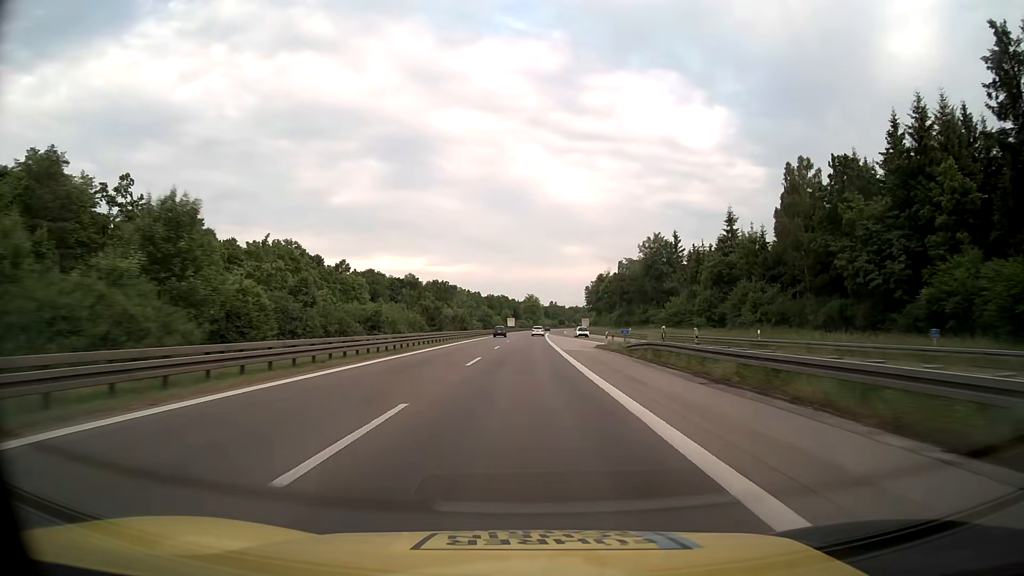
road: motorway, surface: asphalt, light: Day
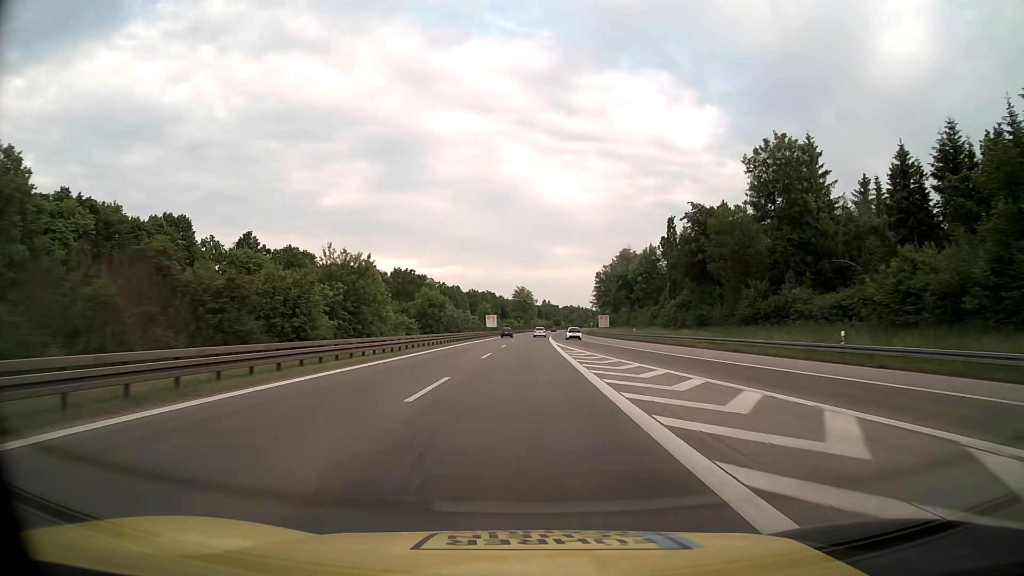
(+0.7, +65.8) m; +1°
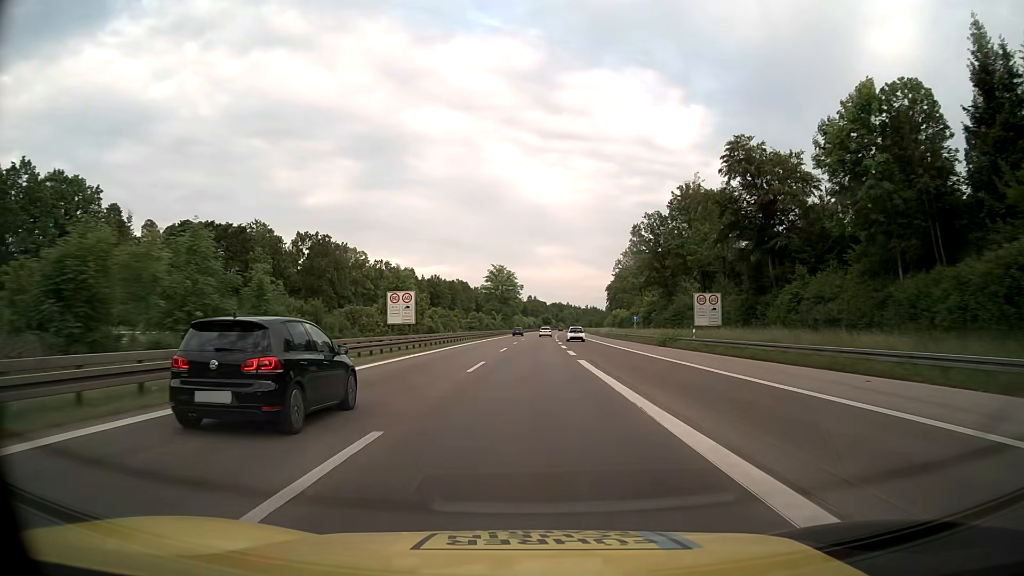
(+0.9, +82.2) m; +1°
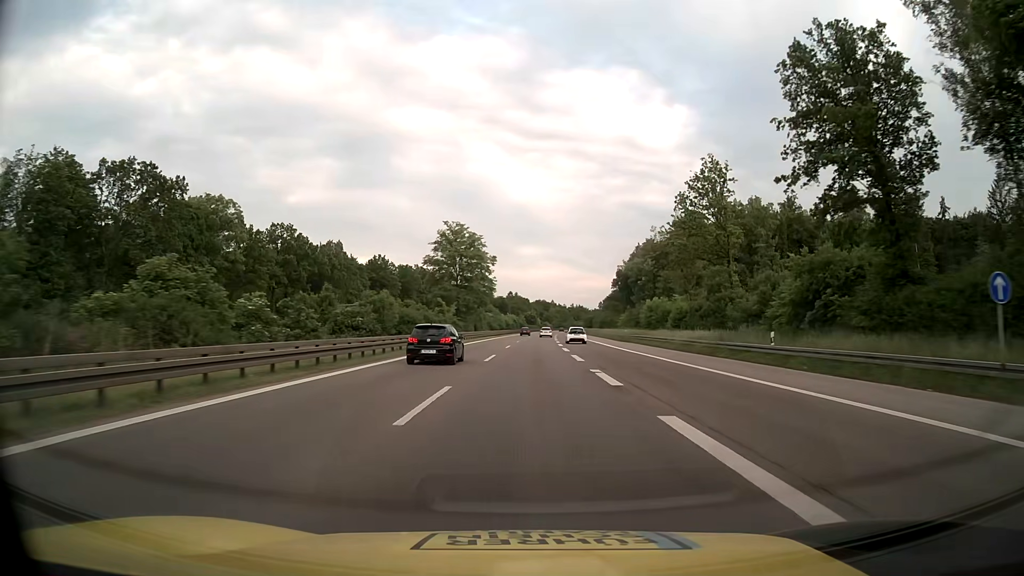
(+0.9, +65.7) m; +1°
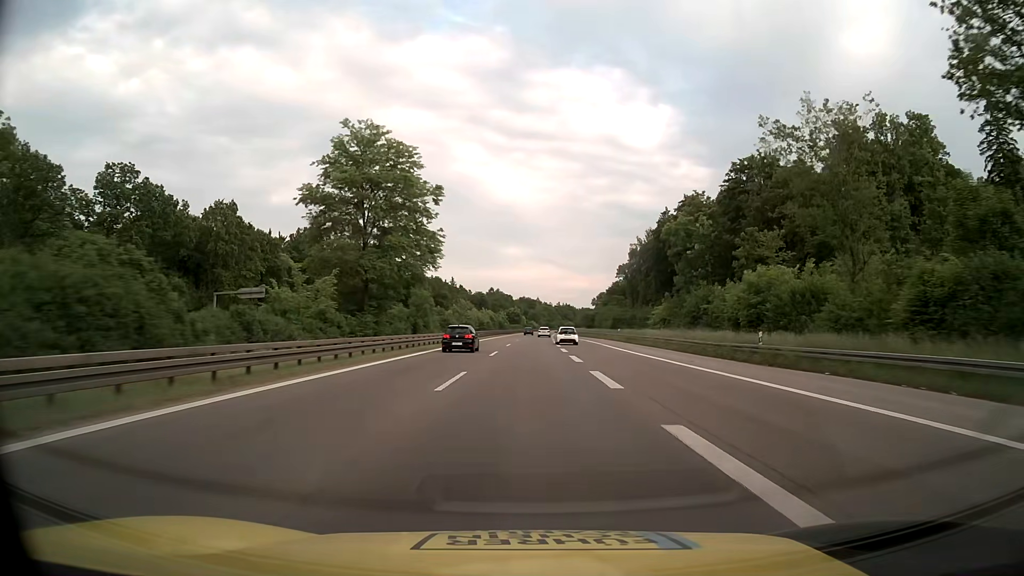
(+0.6, +49.3) m; +1°
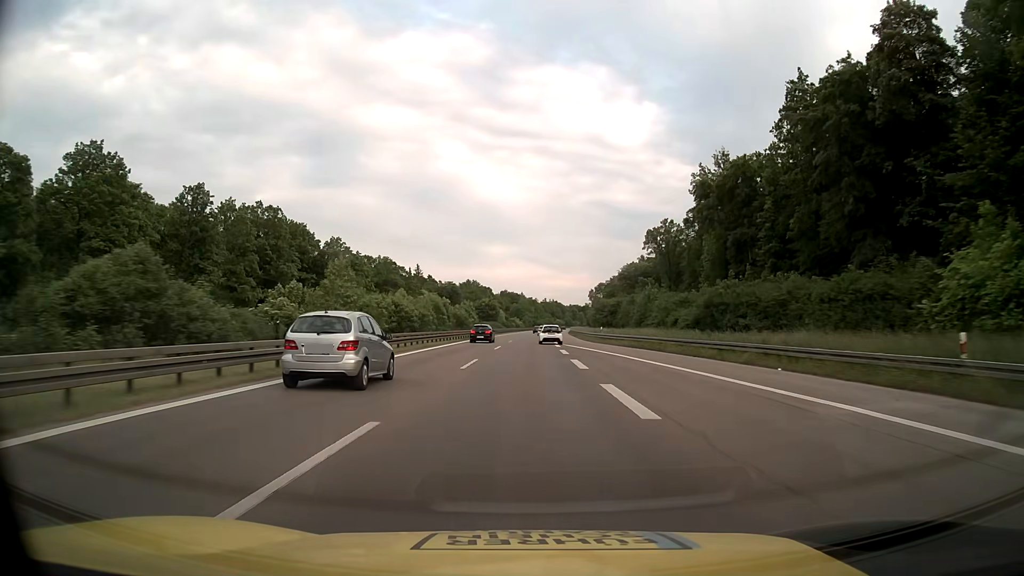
(+0.9, +65.3) m; +1°
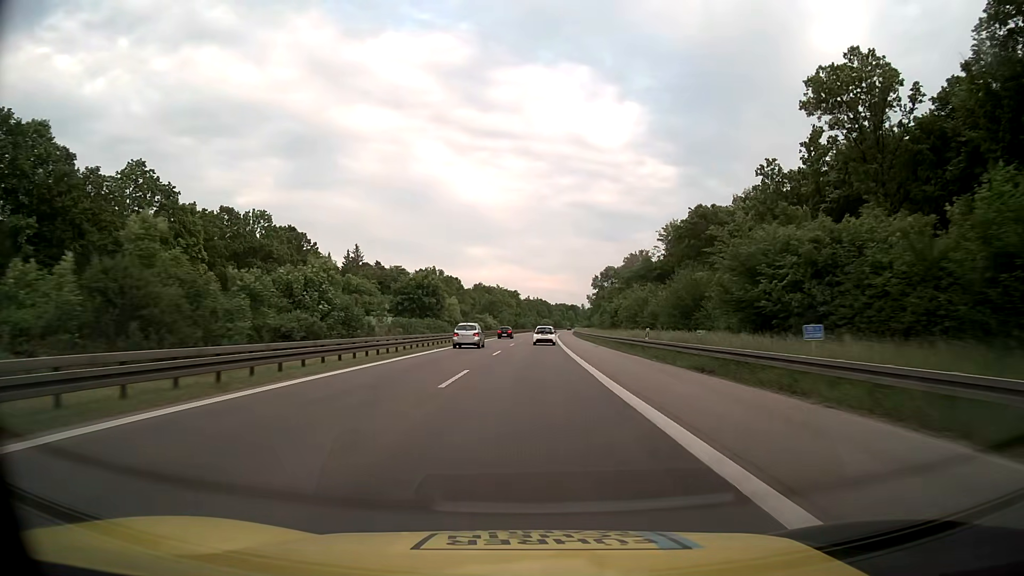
(+1.1, +78.6) m; +2°
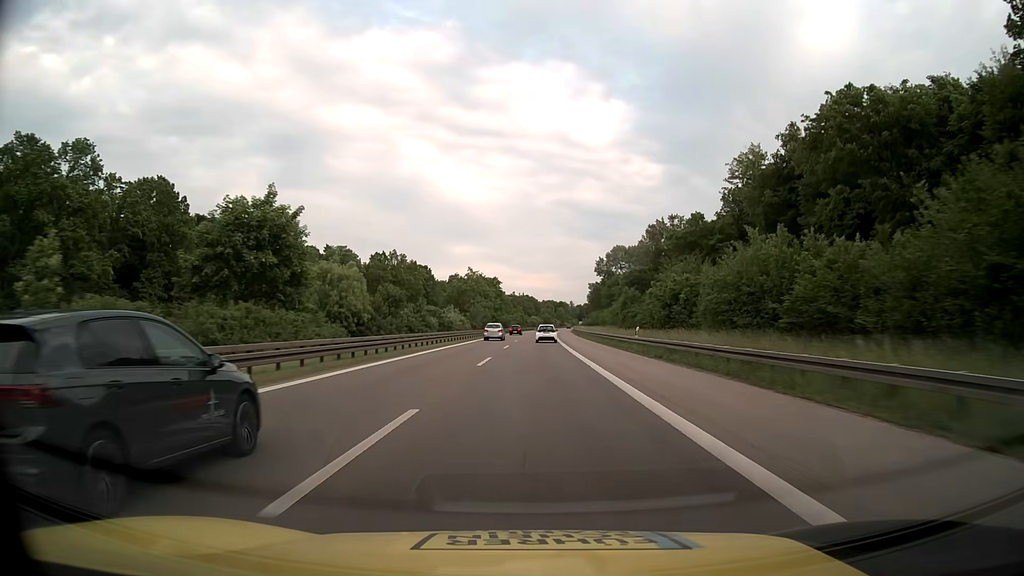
(+0.5, +46.6) m; +1°
(0, +10) (0, +20) (0, +30) (0, +40) (+1, +50) (+1, +60) (+1, +70) (+2, +80) (+2, +90) (+2, +100) m
